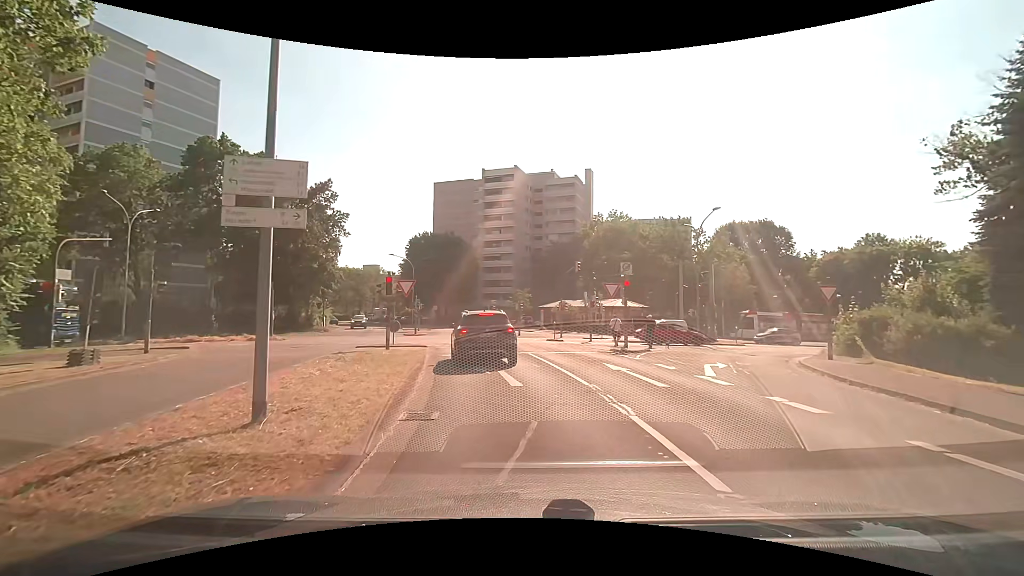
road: residential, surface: asphalt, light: Day
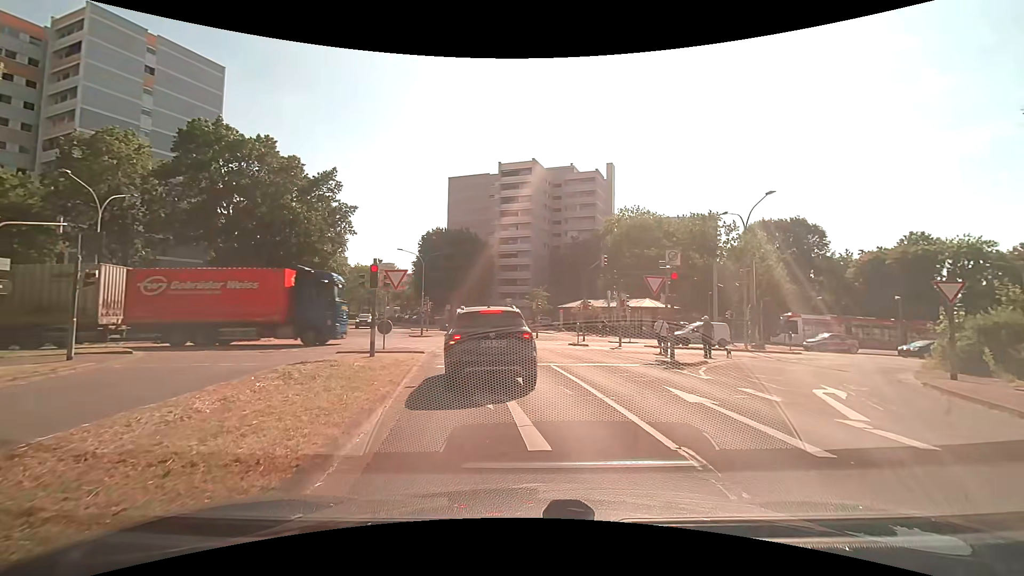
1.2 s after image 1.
(0.0, +4.5) m; -1°
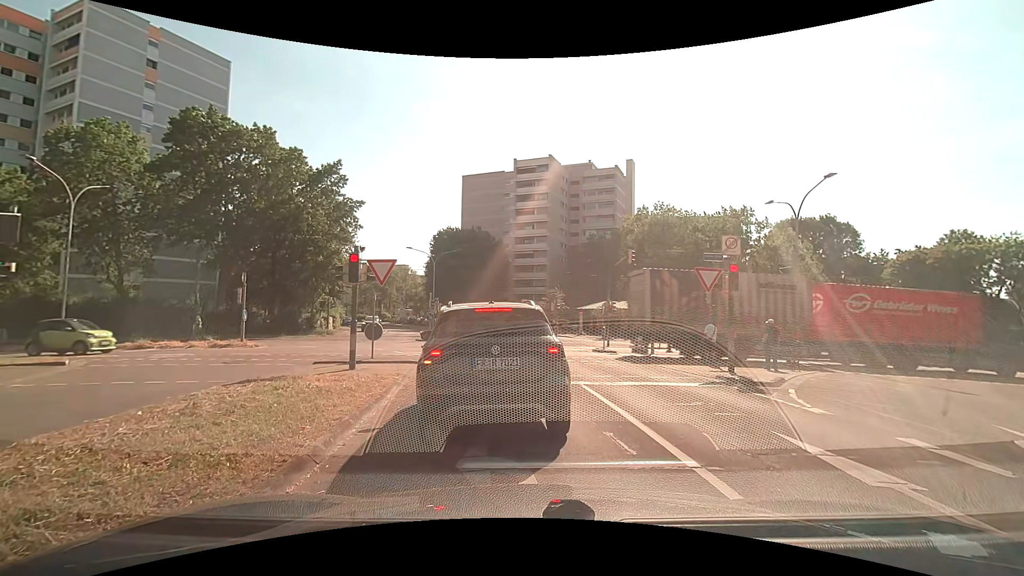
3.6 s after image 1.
(-0.1, +3.4) m; -3°
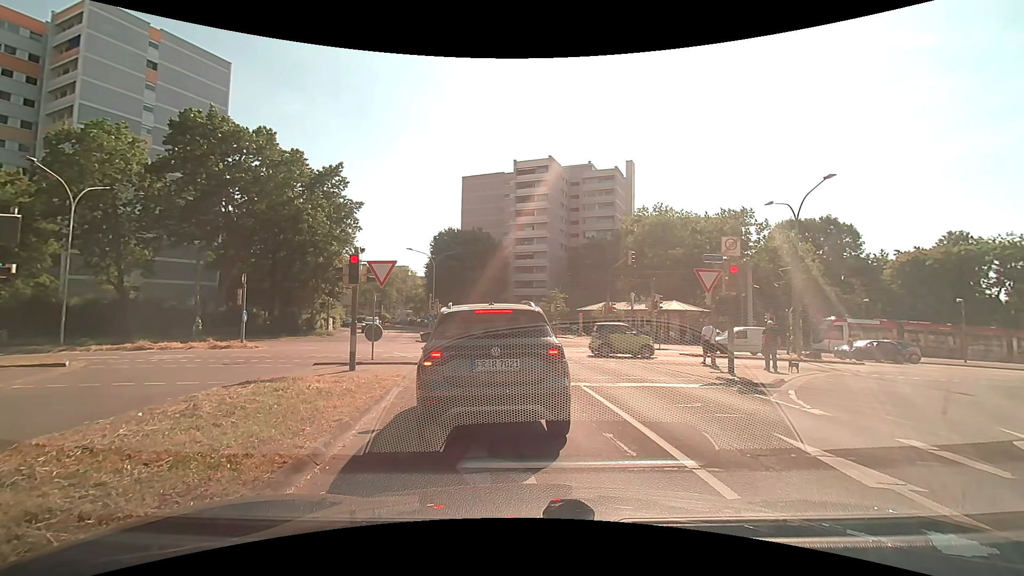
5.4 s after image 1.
(0.0, +0.1) m; 0°
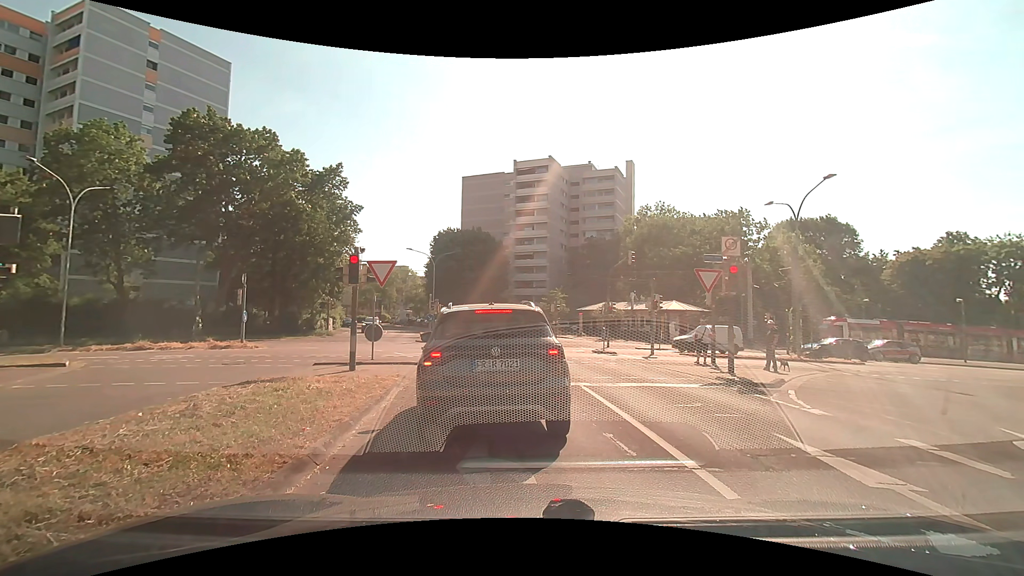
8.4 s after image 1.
(0.0, 0.0) m; 0°
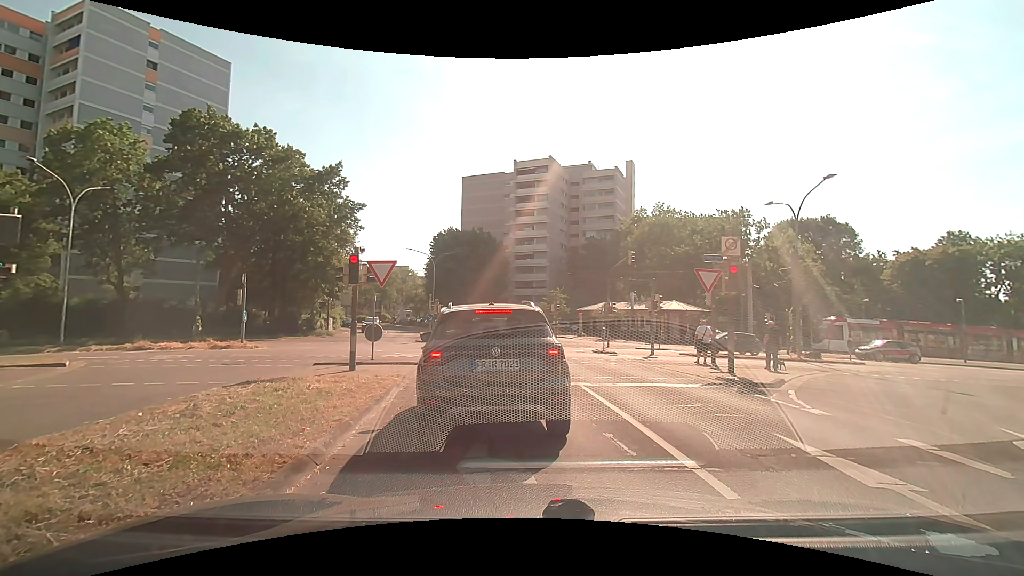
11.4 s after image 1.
(0.0, 0.0) m; 0°
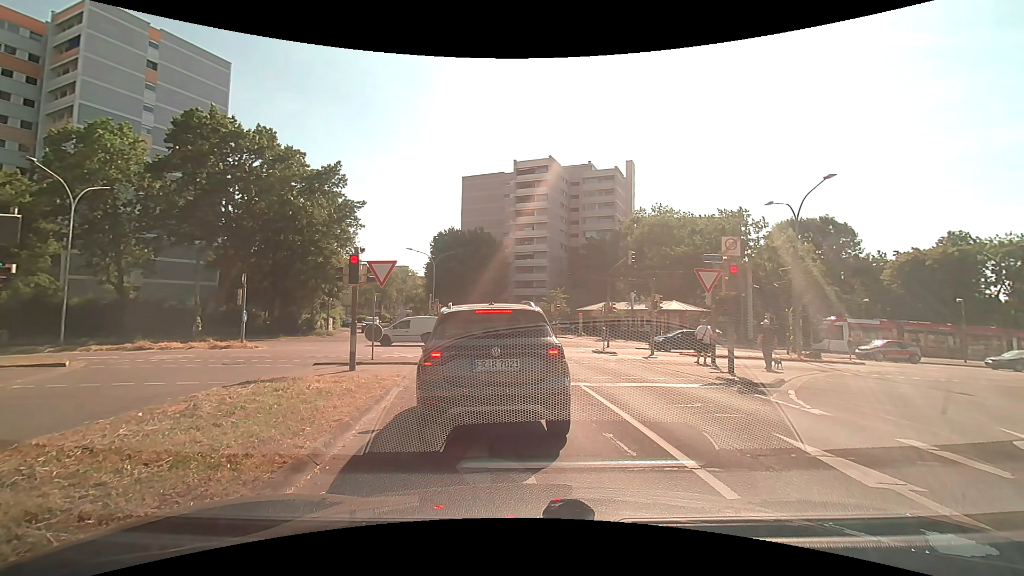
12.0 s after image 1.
(0.0, 0.0) m; 0°
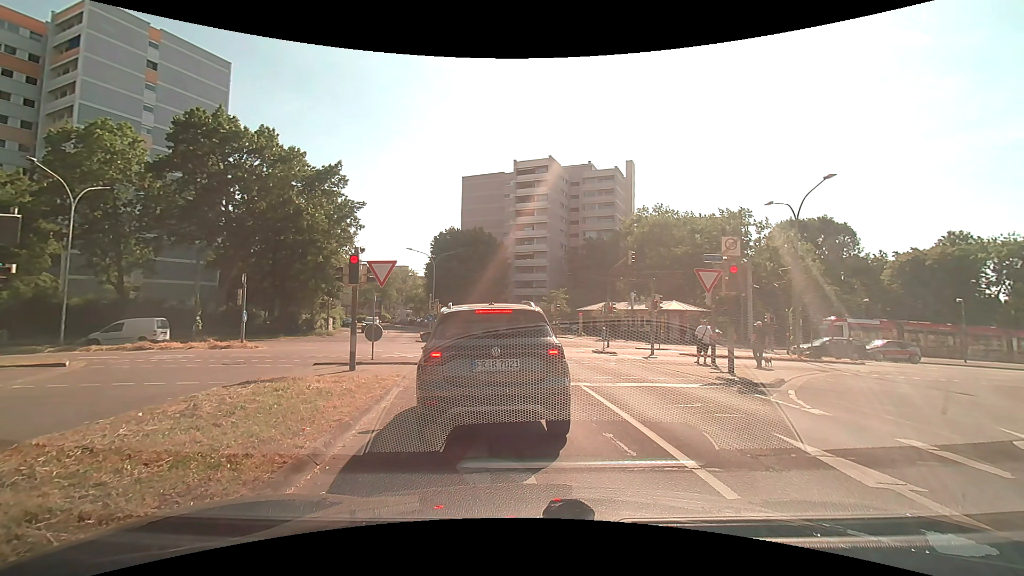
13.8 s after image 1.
(0.0, 0.0) m; 0°
